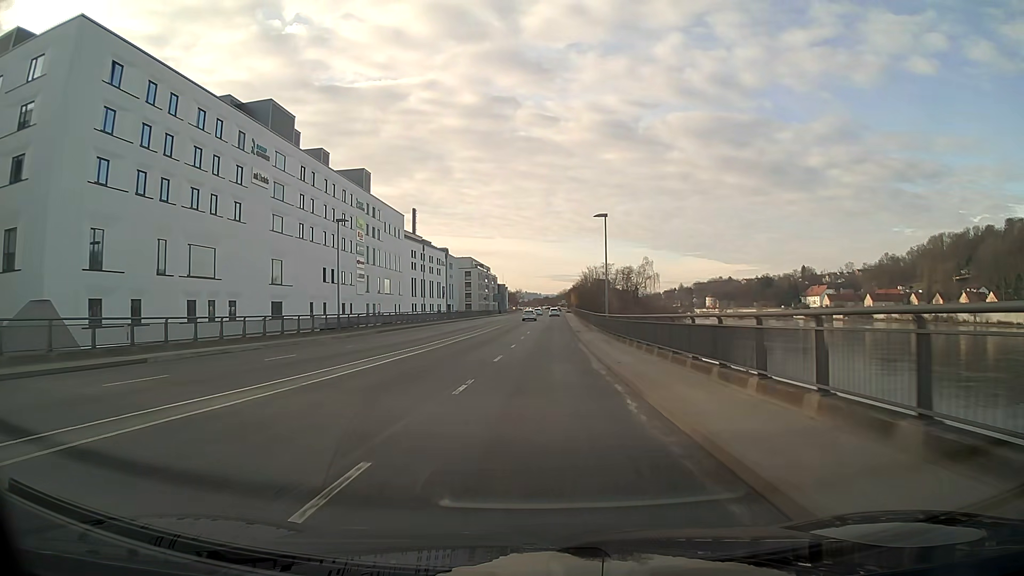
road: primary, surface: asphalt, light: Day
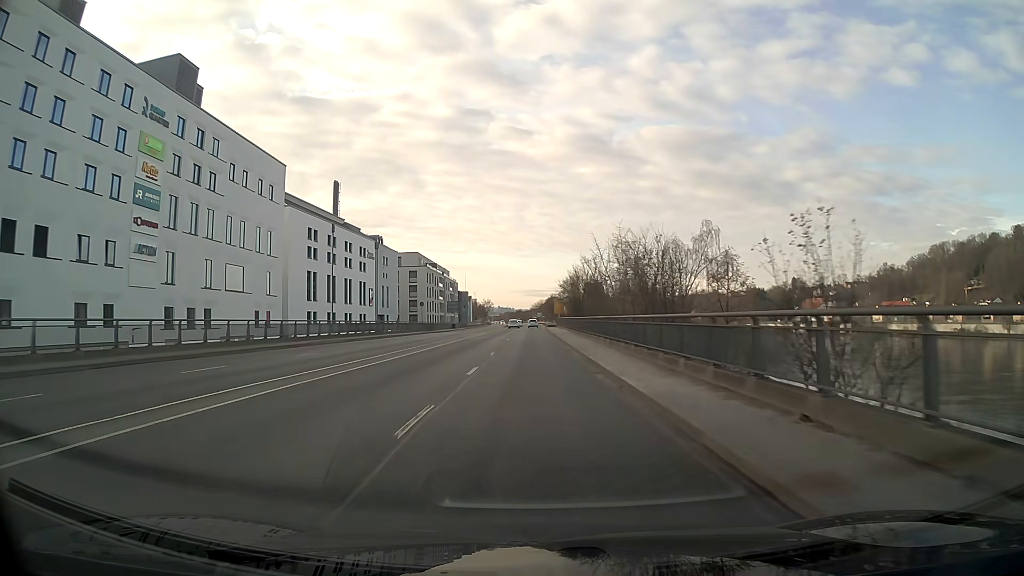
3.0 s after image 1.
(+1.1, +50.2) m; +2°
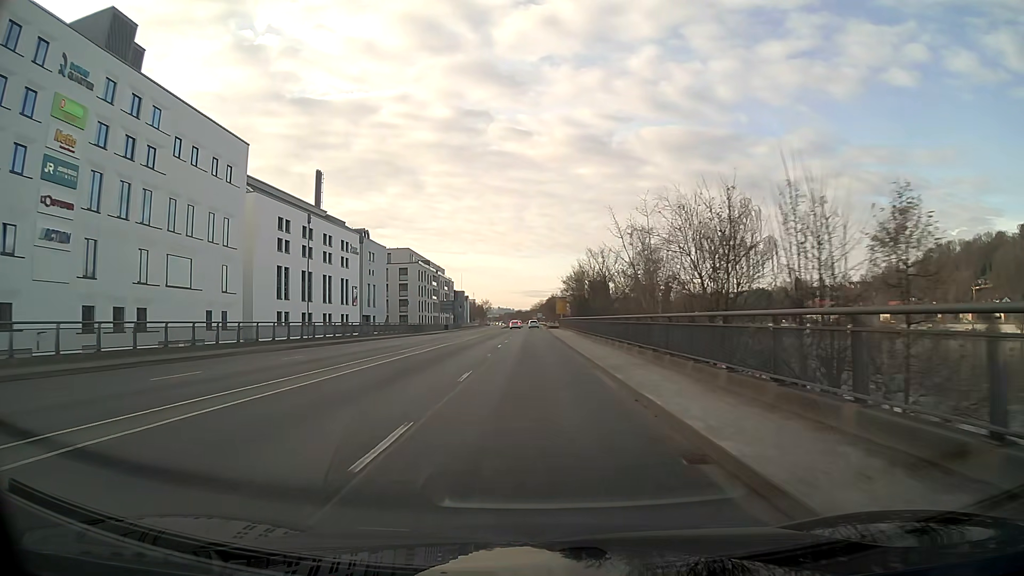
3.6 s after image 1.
(0.0, +10.6) m; 0°
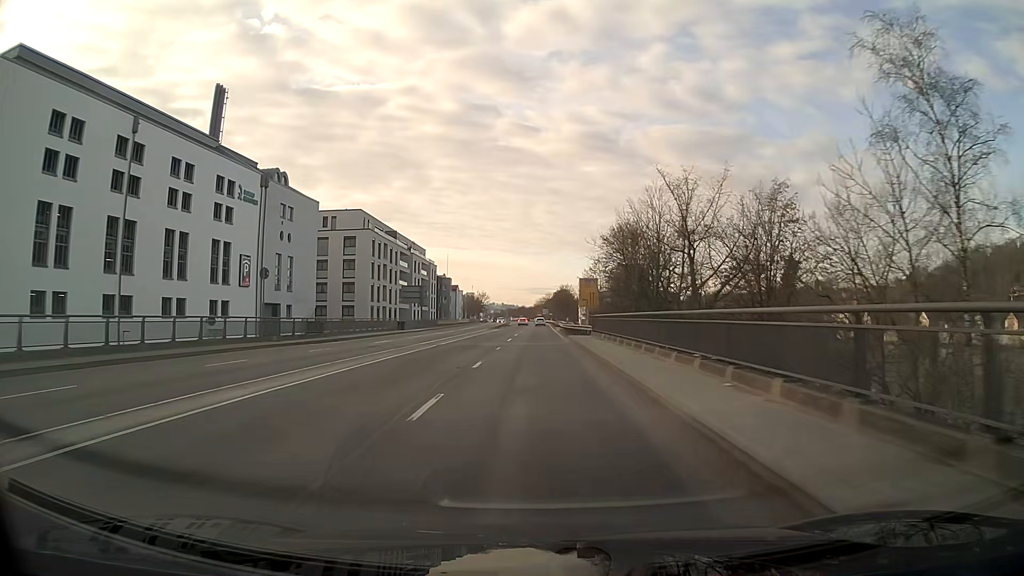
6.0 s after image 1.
(-0.1, +42.5) m; 0°
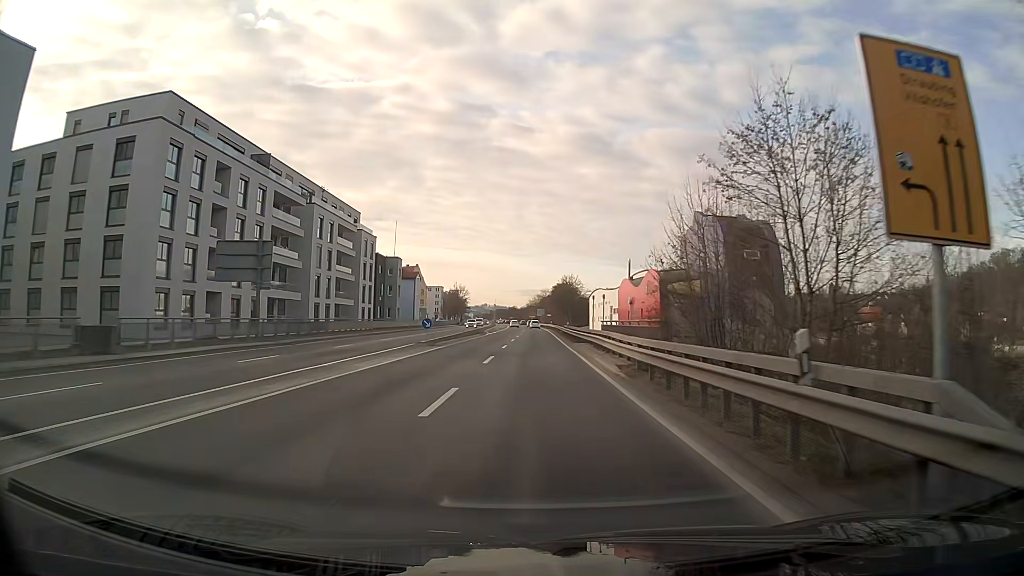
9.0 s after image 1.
(+0.3, +52.9) m; +1°
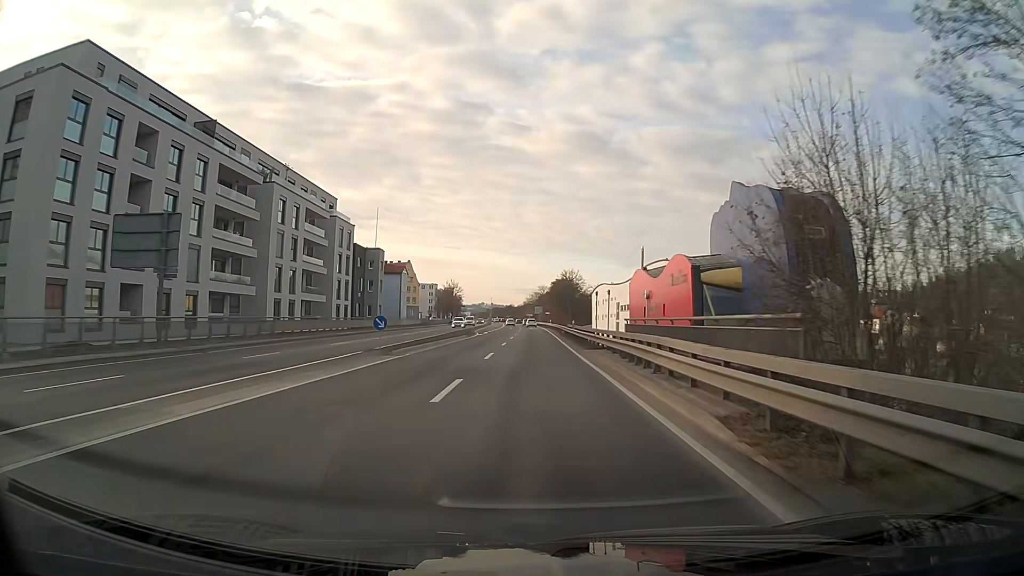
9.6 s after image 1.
(0.0, +10.6) m; 0°
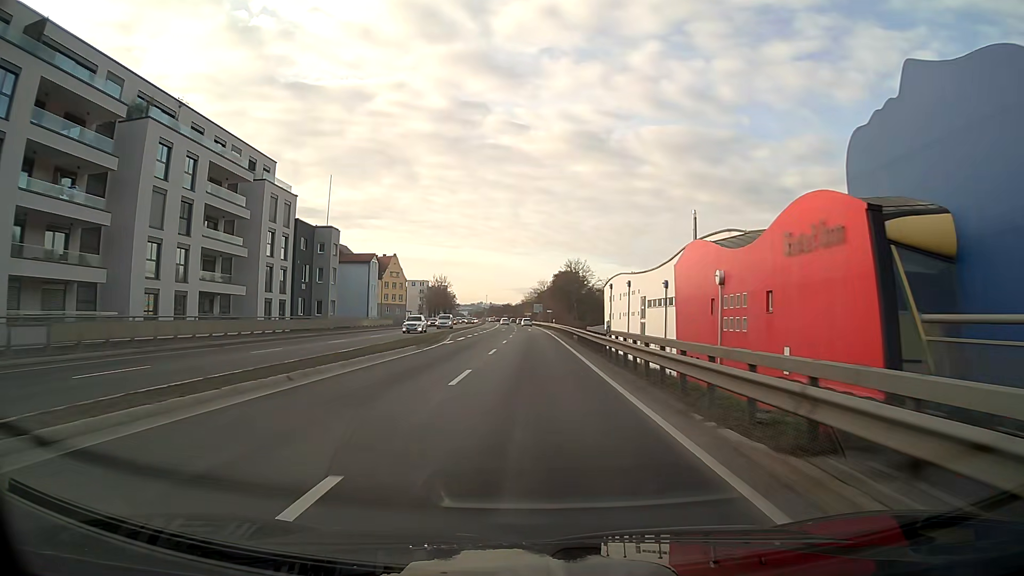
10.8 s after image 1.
(0.0, +21.3) m; 0°
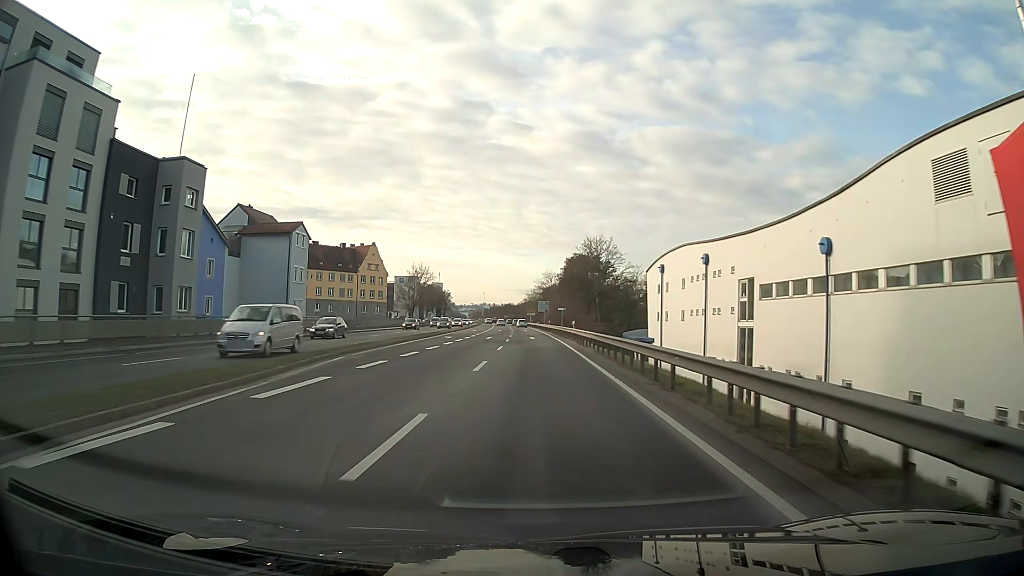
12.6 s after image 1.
(-0.1, +32.2) m; 0°
